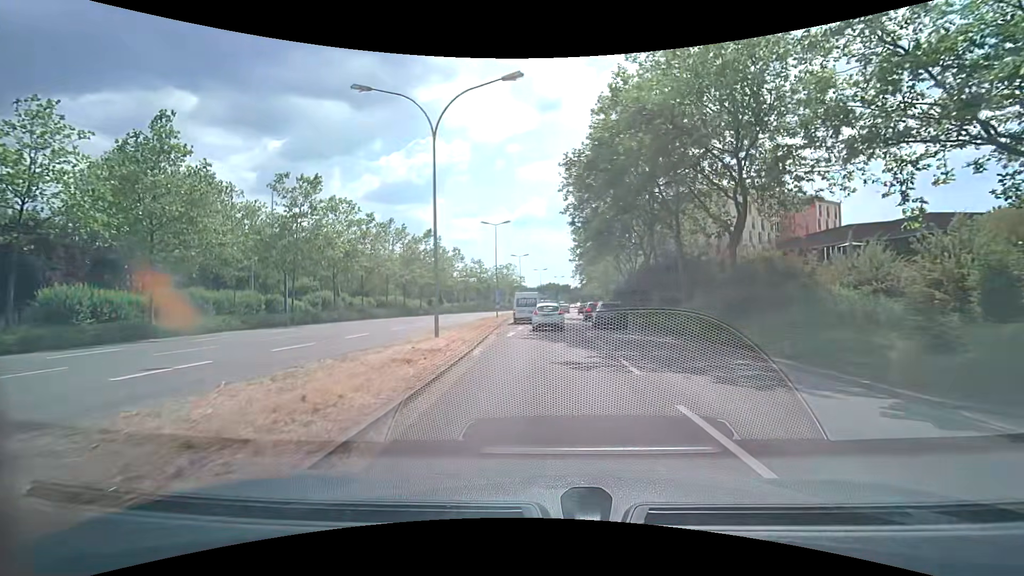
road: secondary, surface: asphalt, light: Day
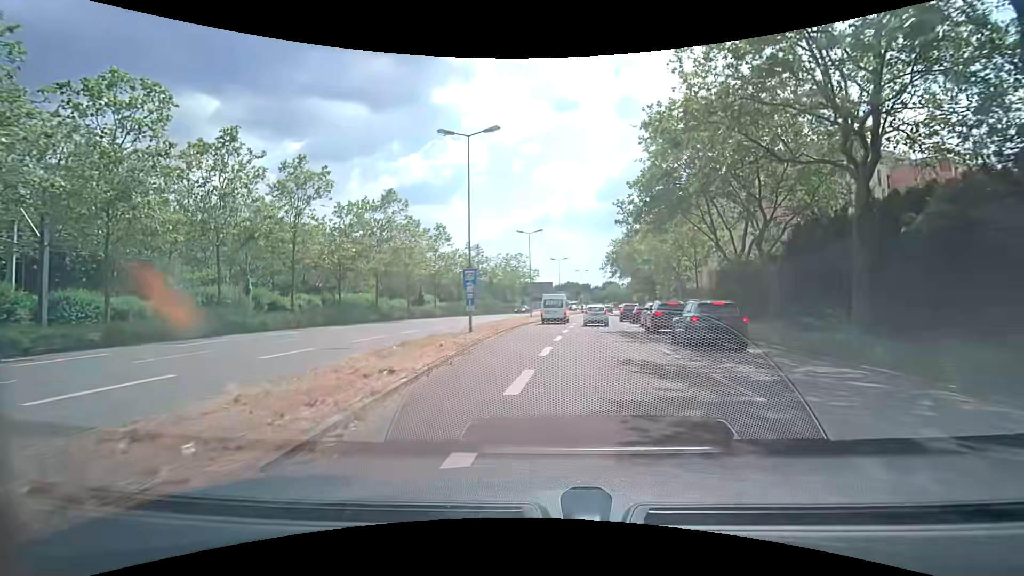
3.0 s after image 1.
(-0.3, +26.3) m; -1°
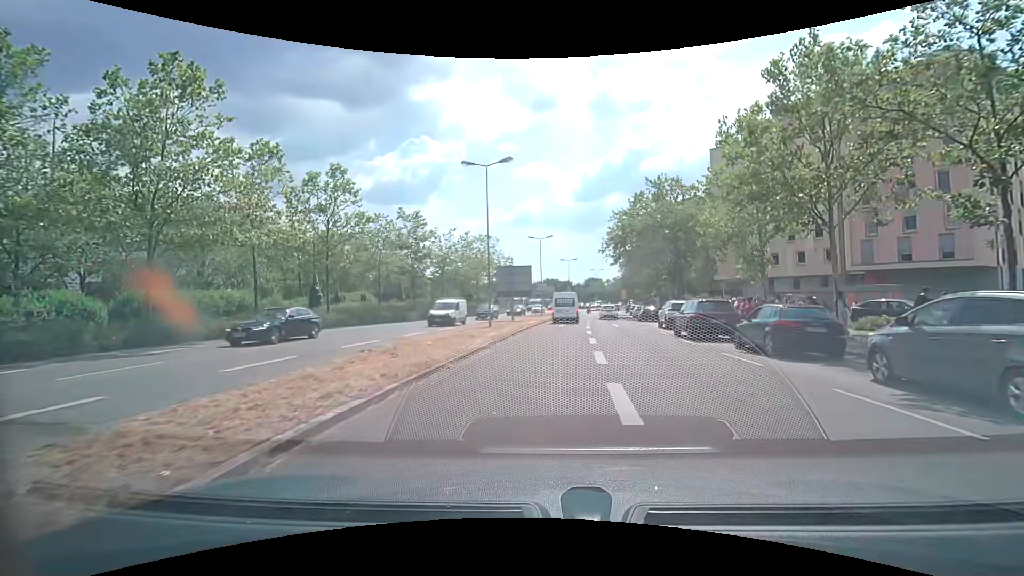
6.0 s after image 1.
(+0.1, +25.9) m; +2°
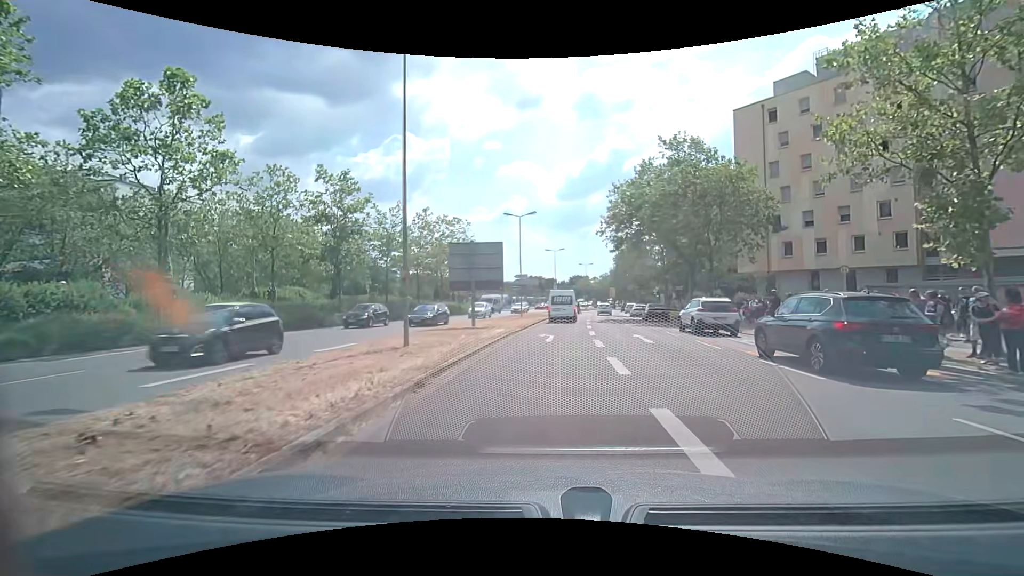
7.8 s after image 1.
(+0.2, +14.1) m; +2°
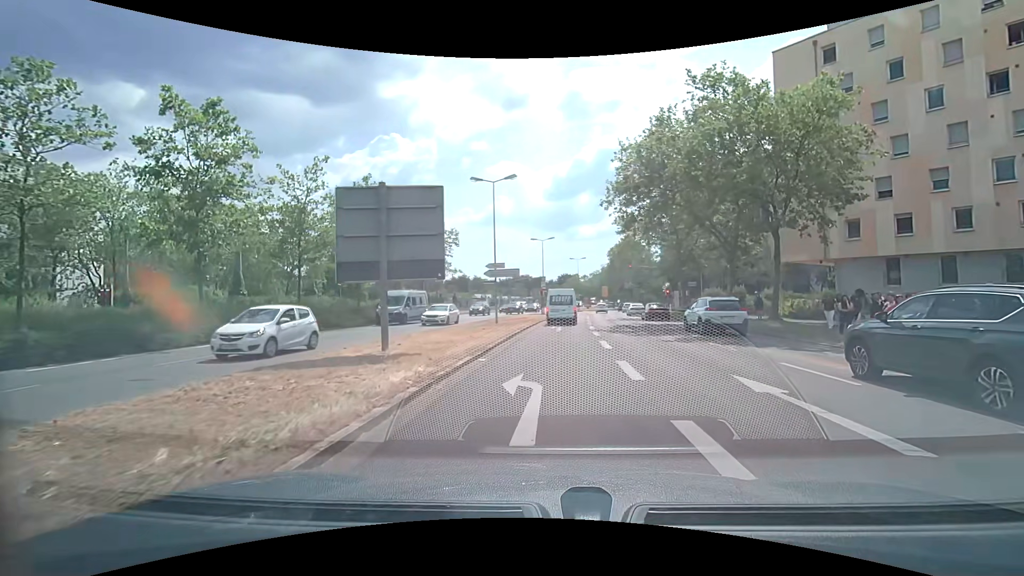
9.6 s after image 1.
(+0.2, +12.6) m; +2°
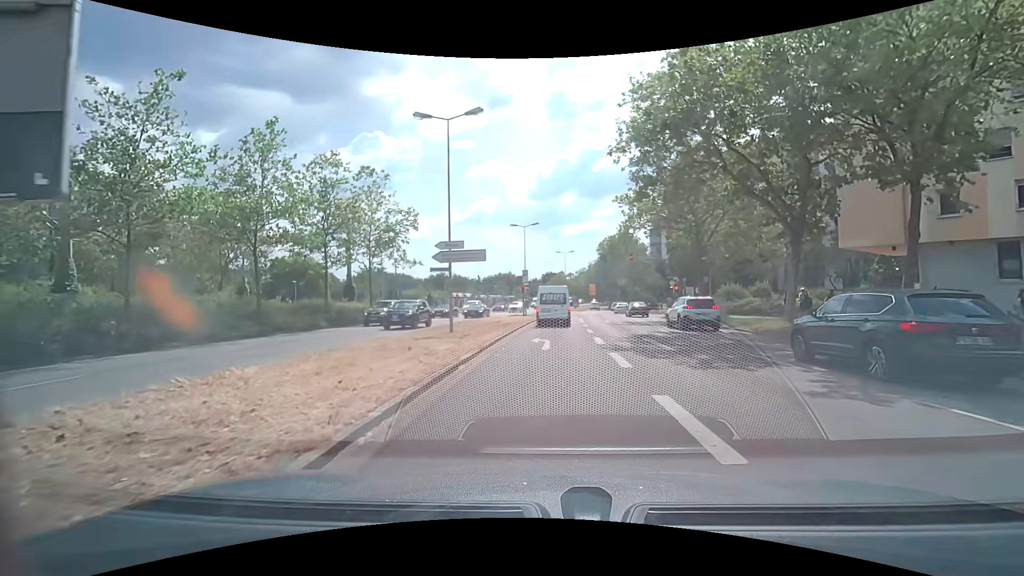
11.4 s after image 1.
(+0.1, +10.4) m; +2°
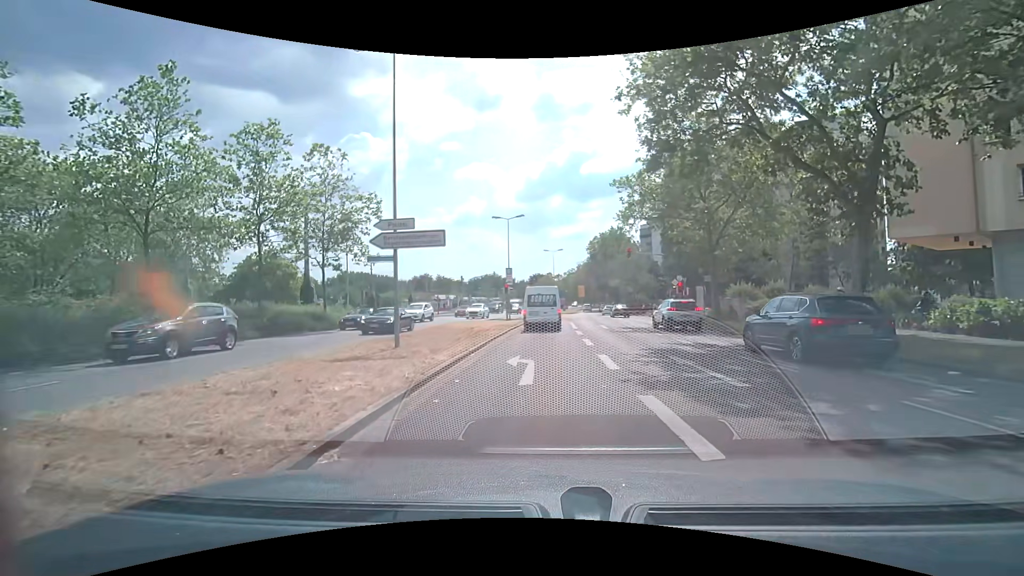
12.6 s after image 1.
(+0.1, +5.8) m; +1°
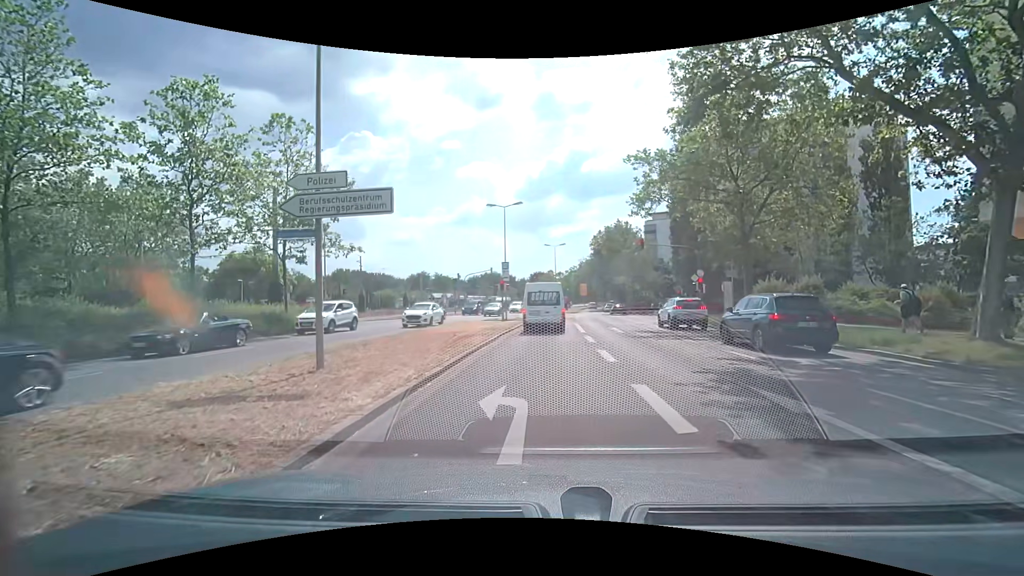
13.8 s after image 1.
(0.0, +5.0) m; 0°
